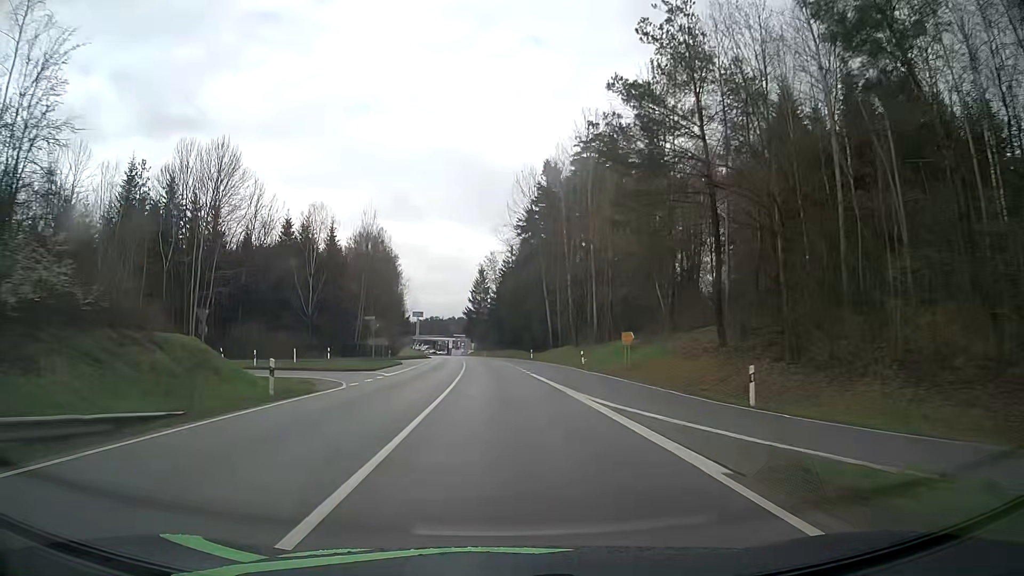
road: secondary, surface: asphalt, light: Day
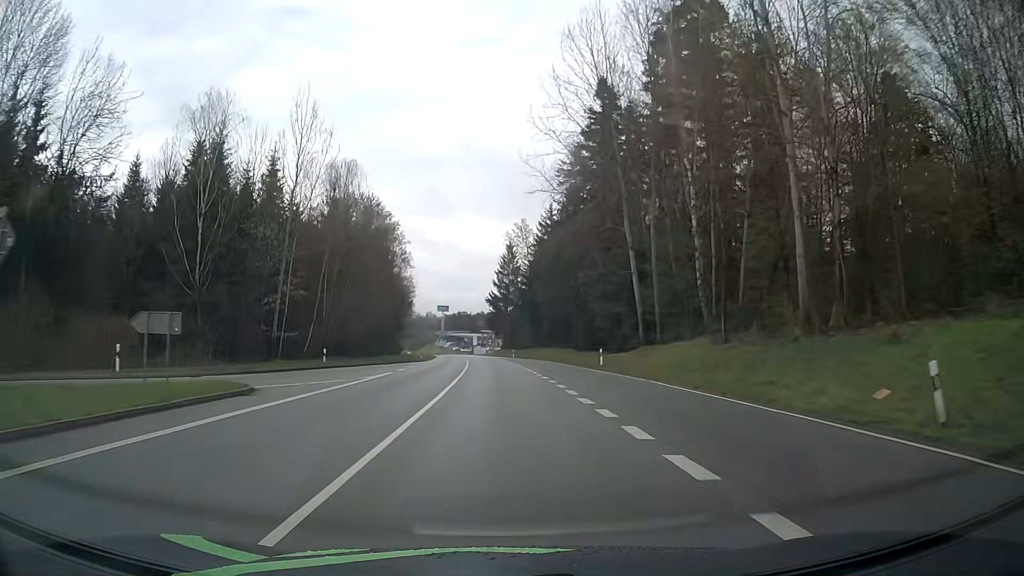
(-0.8, +38.4) m; -2°
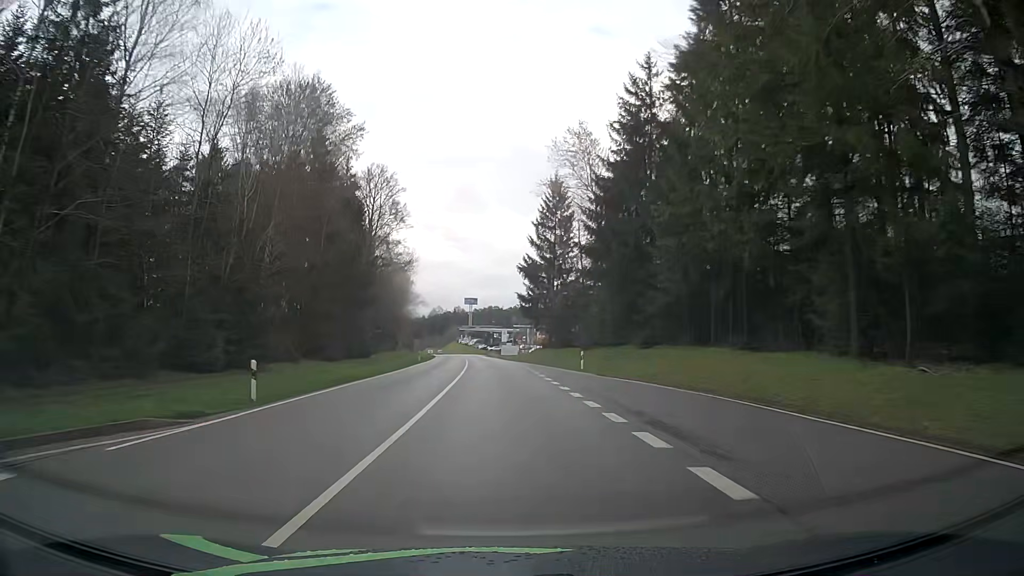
(-1.4, +51.9) m; -3°
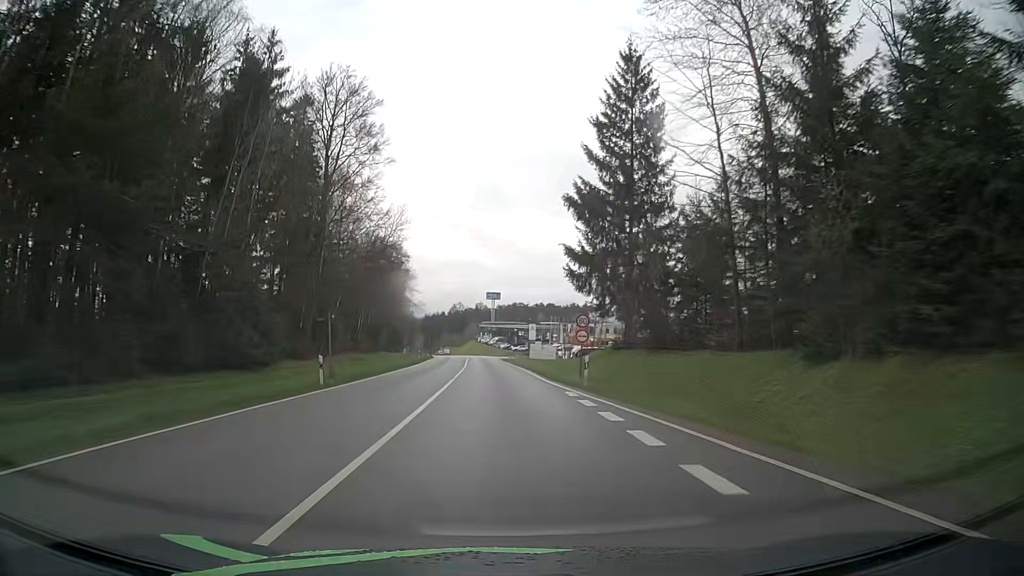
(-0.6, +38.7) m; -2°
